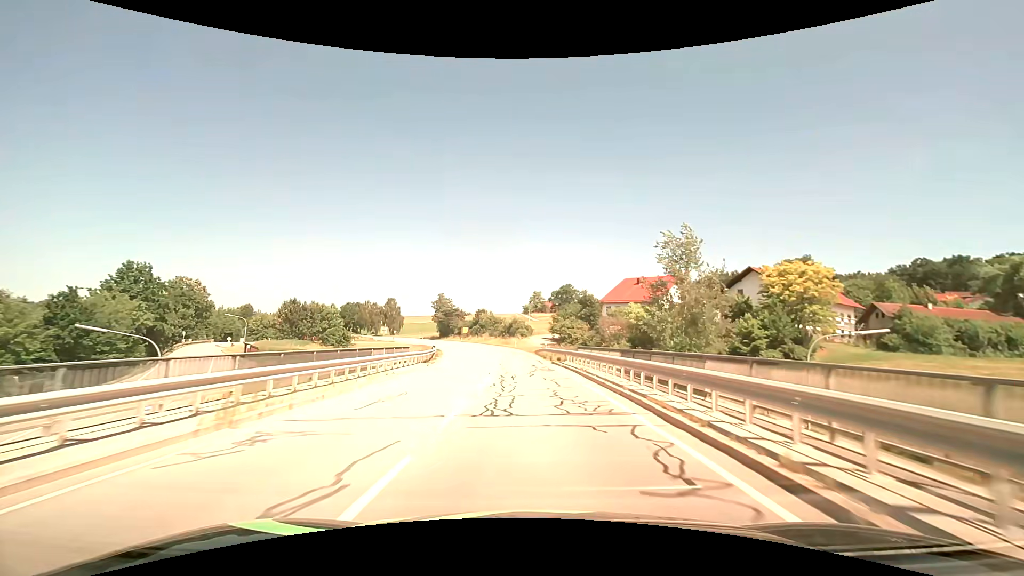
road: secondary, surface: asphalt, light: Day
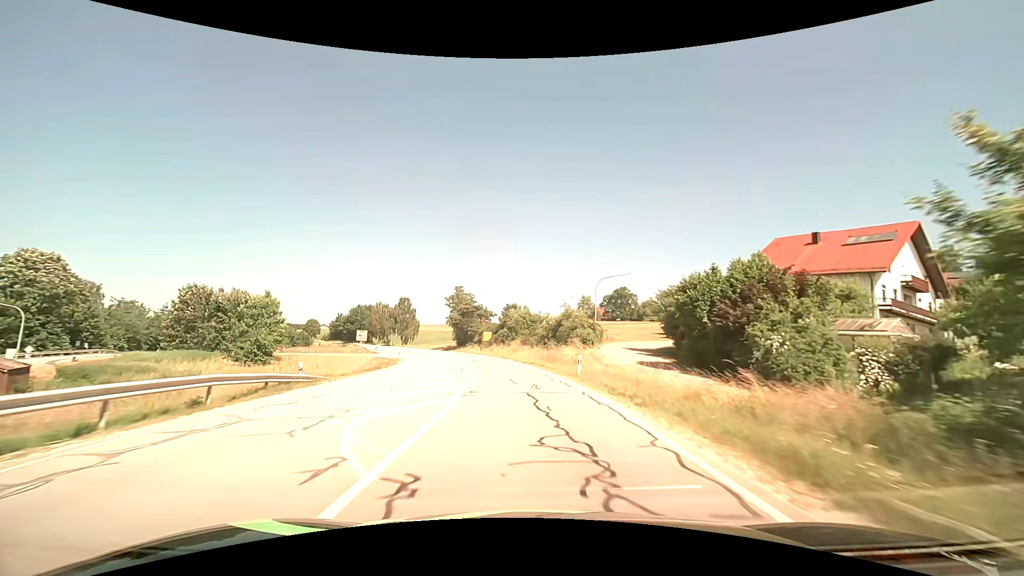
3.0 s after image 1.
(-2.3, +50.7) m; -5°
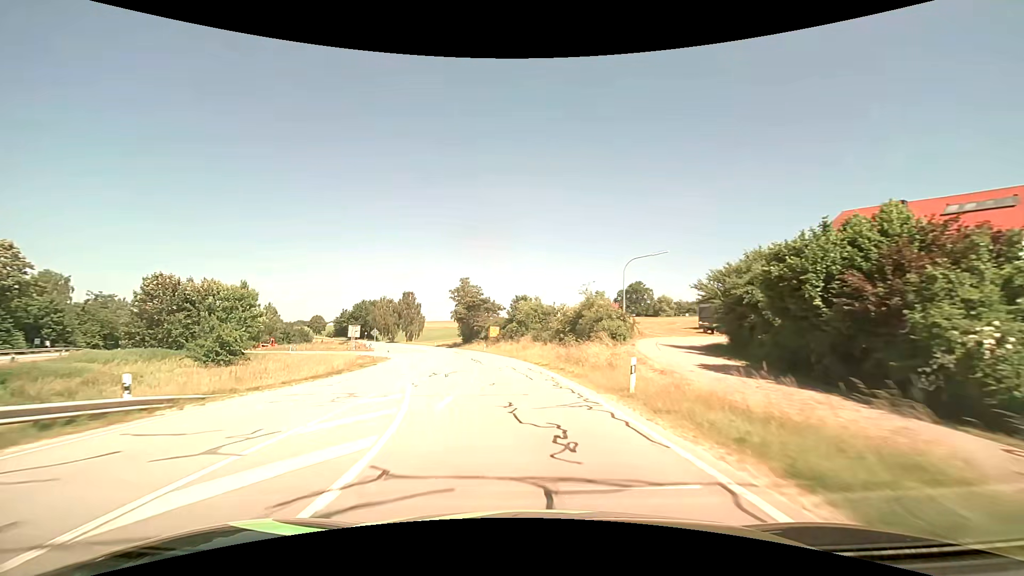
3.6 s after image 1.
(-0.1, +10.0) m; -1°
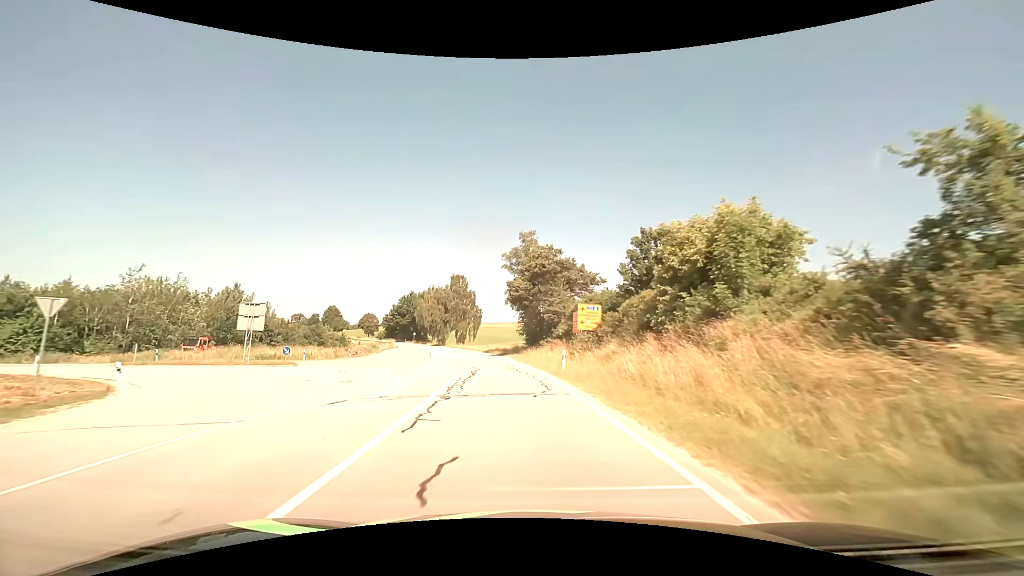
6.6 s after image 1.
(-4.2, +50.1) m; -9°
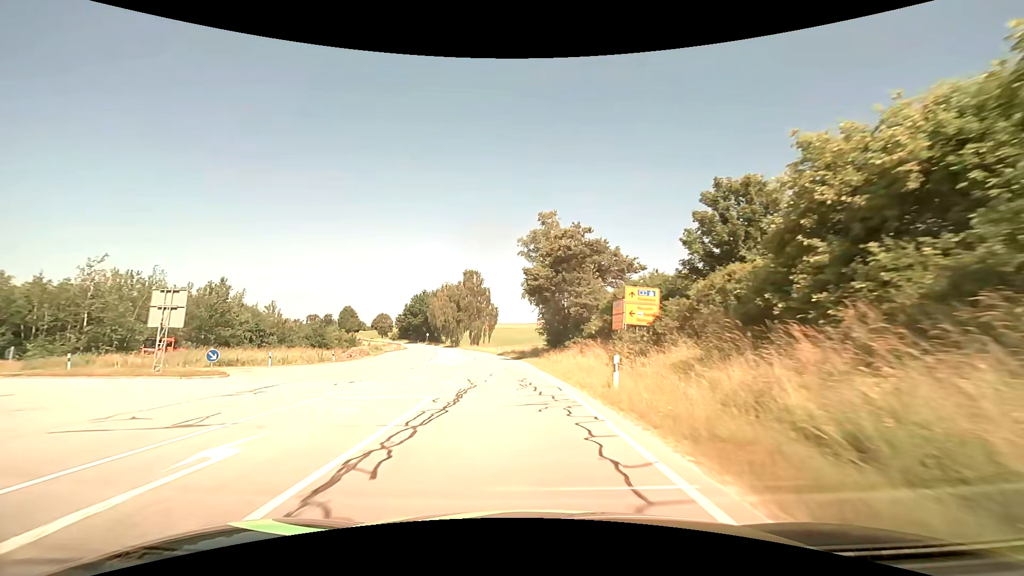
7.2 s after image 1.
(-0.2, +10.1) m; -2°
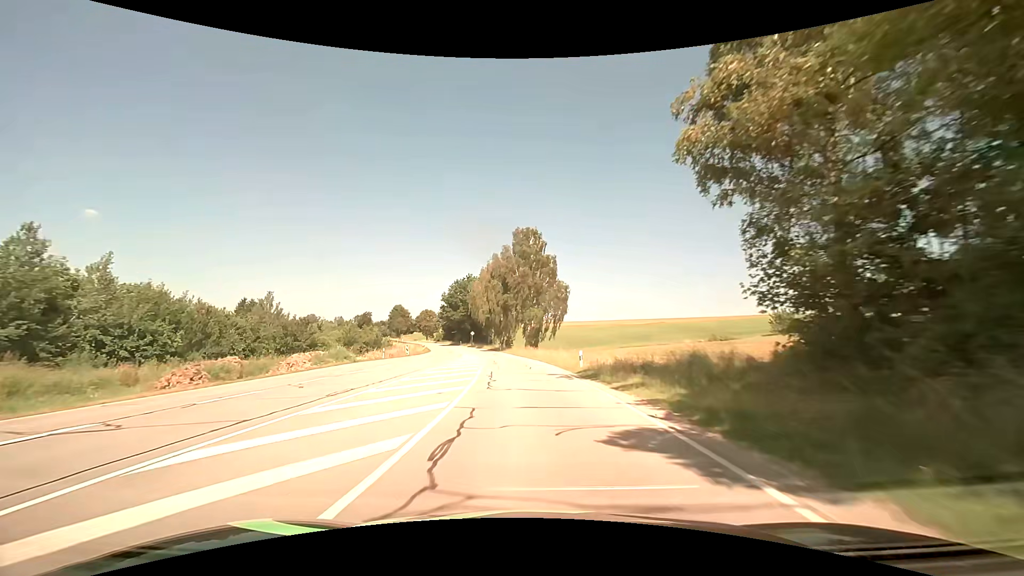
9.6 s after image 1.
(-3.0, +40.5) m; -8°
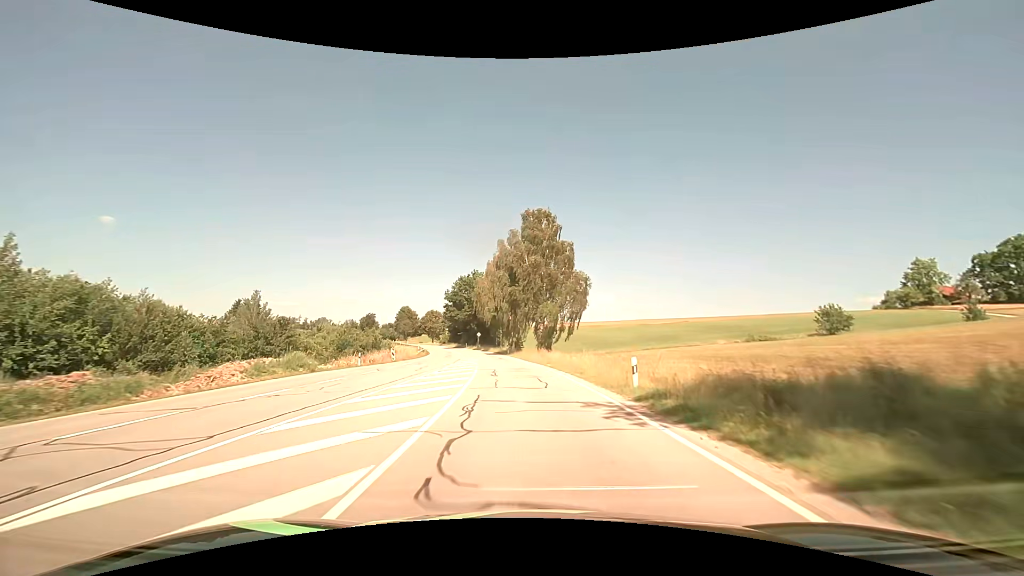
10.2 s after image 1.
(-0.1, +10.2) m; -1°
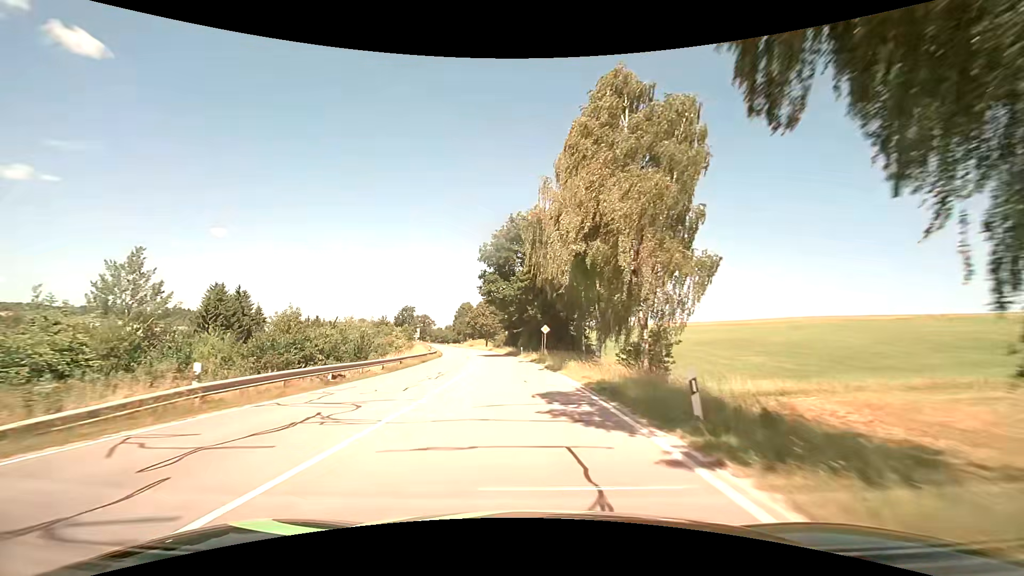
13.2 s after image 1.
(-4.1, +51.1) m; -9°
(0, +10) (-1, +20) (-1, +30) (-2, +40) (-3, +50) (-5, +60) (-7, +70) (-8, +79) (-11, +89) (-13, +99) m
